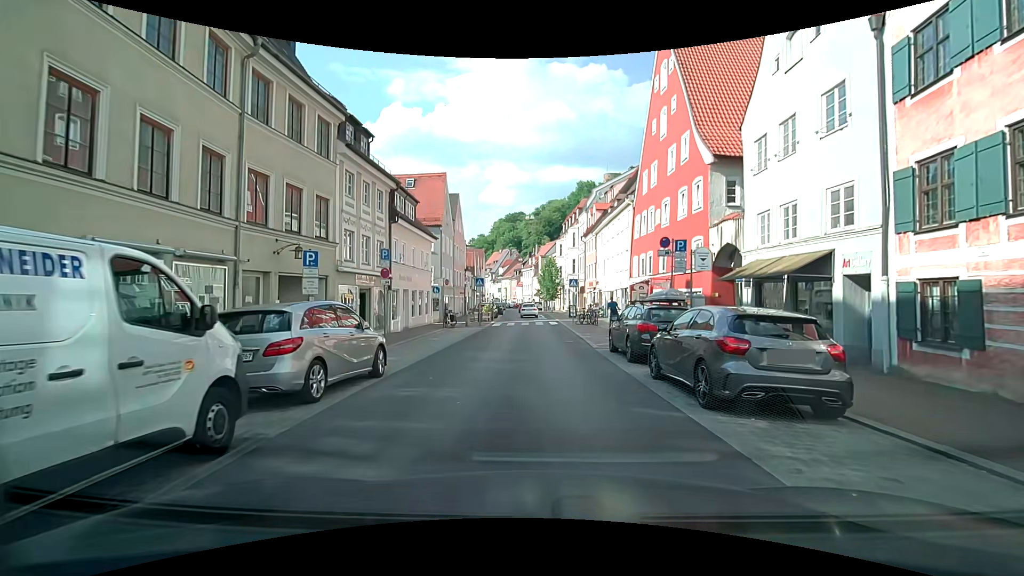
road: residential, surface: asphalt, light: Day
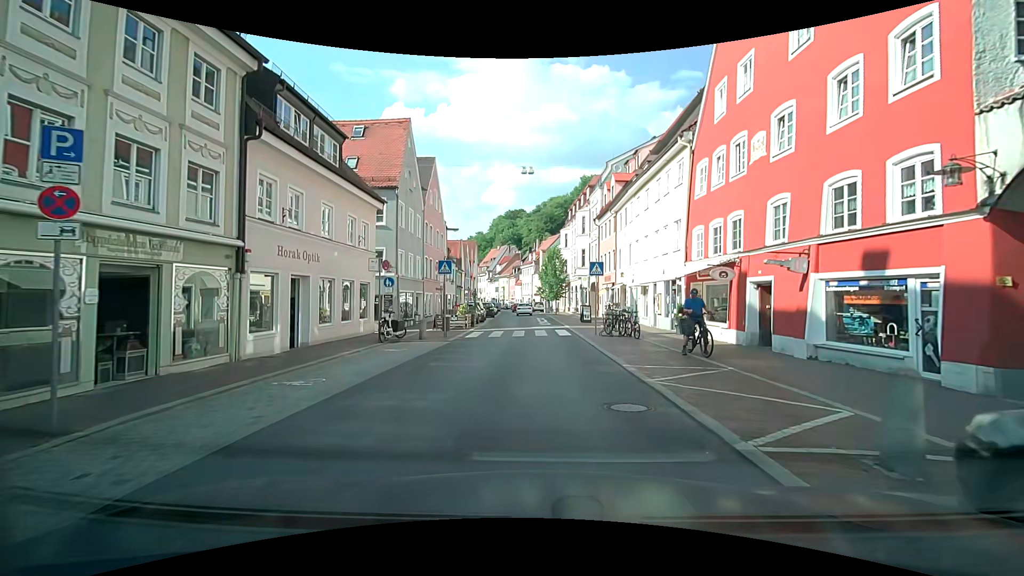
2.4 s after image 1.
(0.0, +13.0) m; -1°
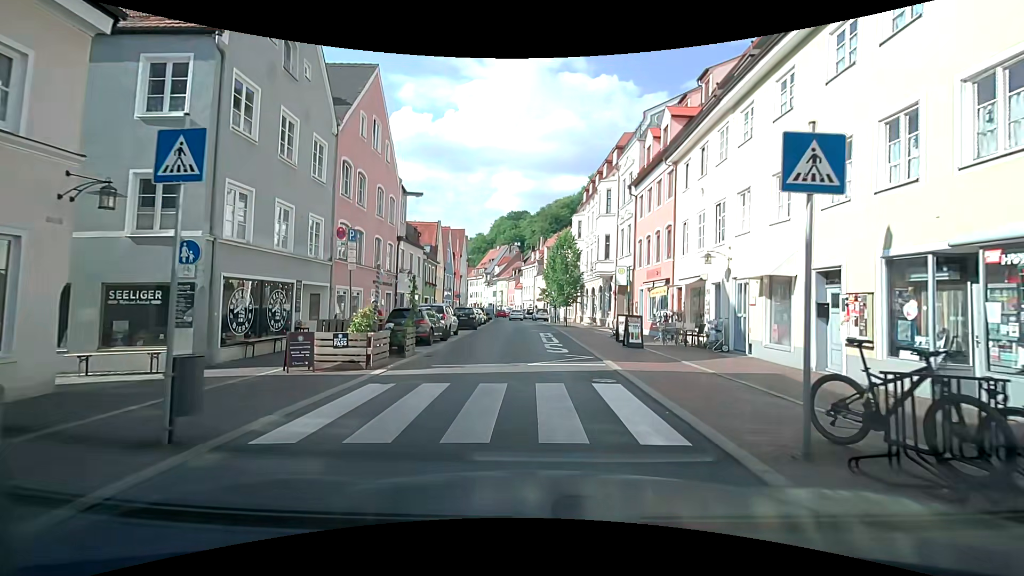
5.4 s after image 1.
(+0.3, +16.1) m; 0°
(0, +10) (0, +20) (0, +30) (0, +40) (-1, +50) (-1, +60) (-2, +70) (-3, +80) (-5, +90) (-7, +99) m
